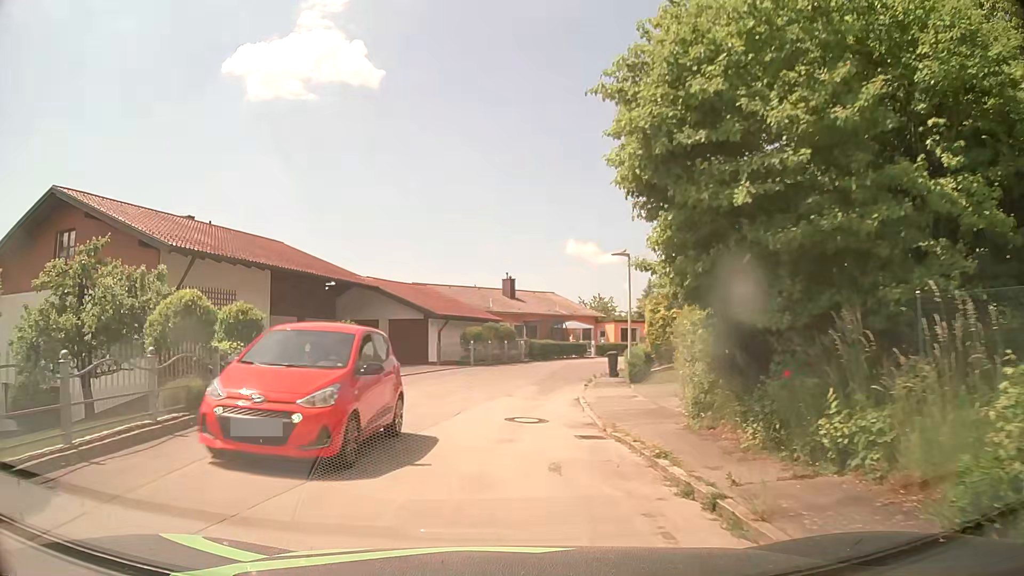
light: Day
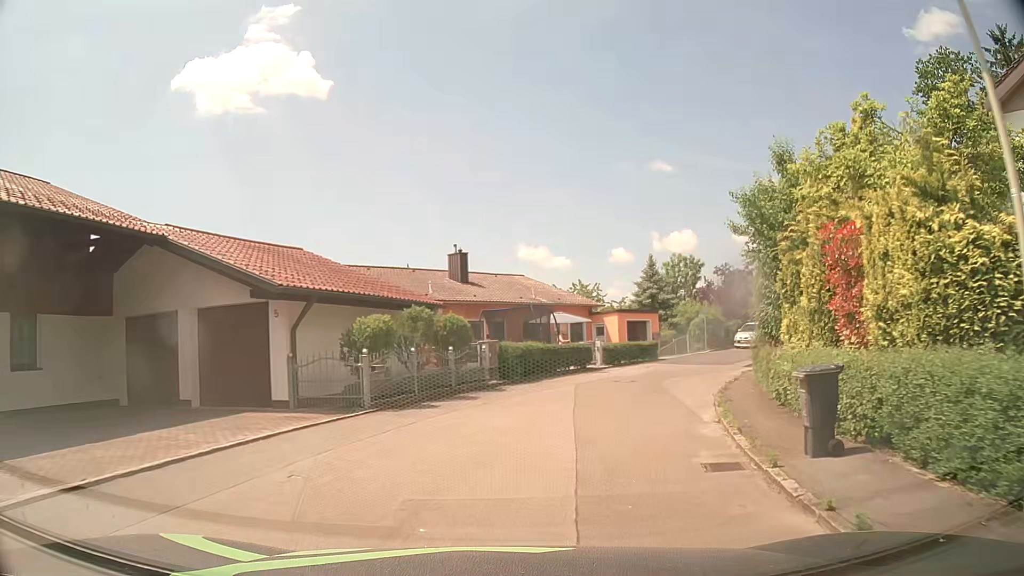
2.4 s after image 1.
(0.0, +18.3) m; +3°
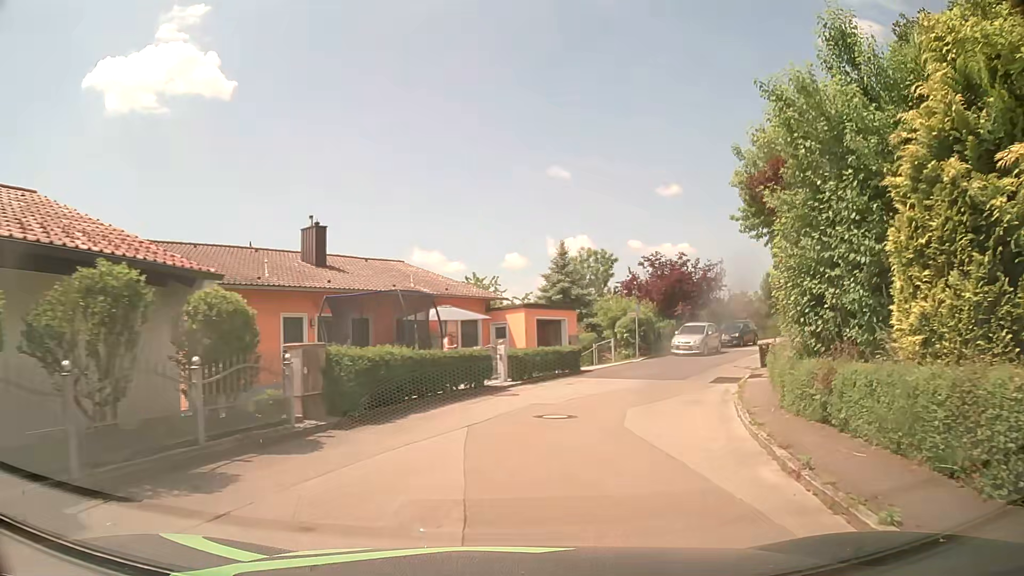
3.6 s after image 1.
(+0.7, +9.2) m; +9°
(+1, +10) (+4, +19) (+9, +28) (+14, +37) (+21, +44) (+28, +51) (+35, +58) (+44, +63) (+52, +68) (+62, +72) m
